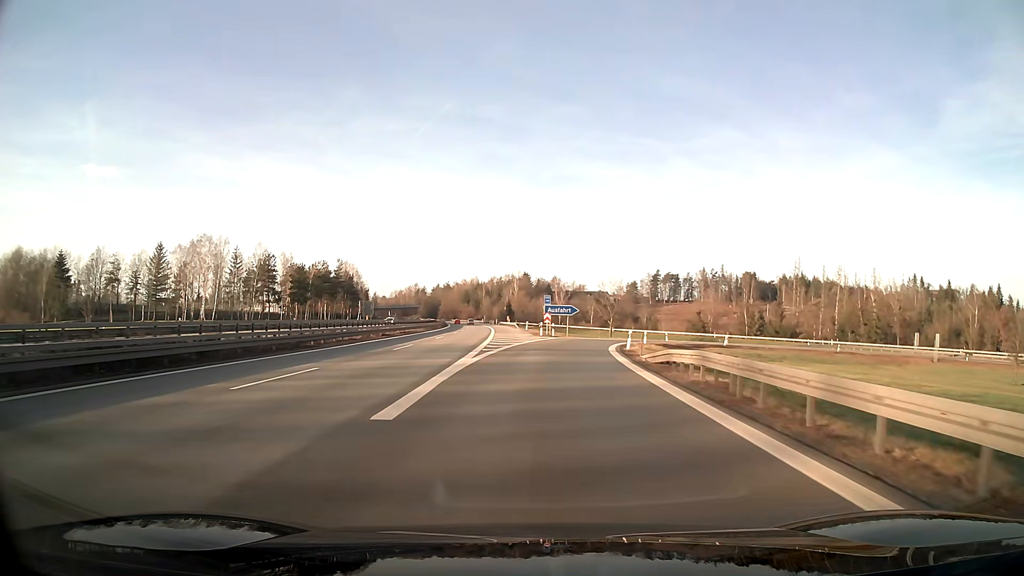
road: motorway_link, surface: asphalt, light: Day
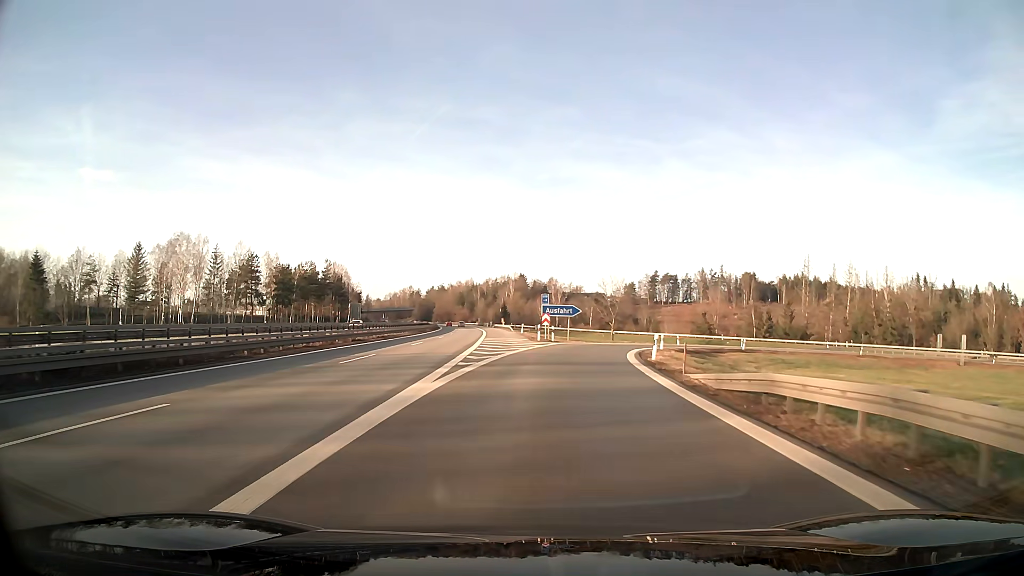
(0.0, +8.4) m; +1°
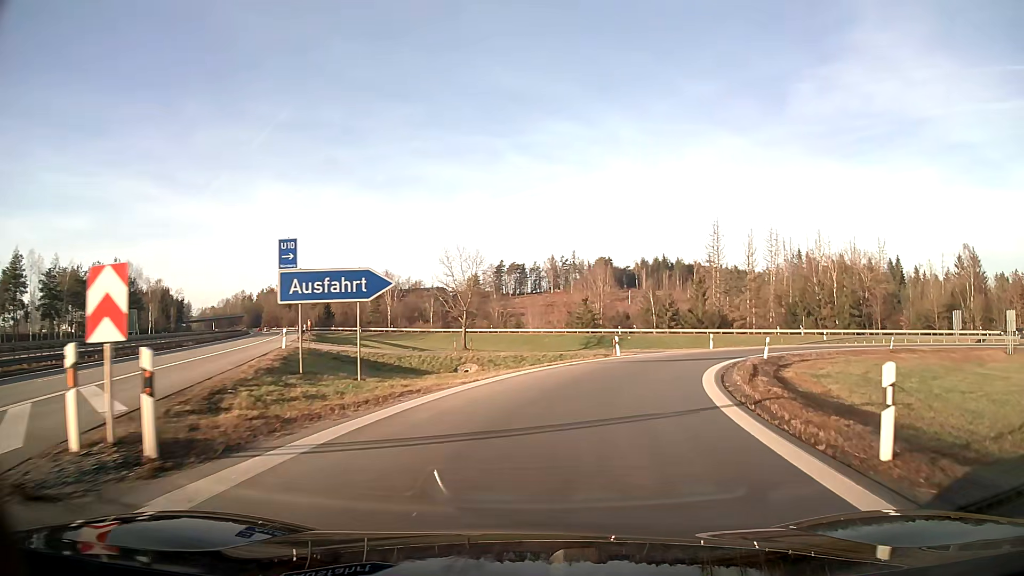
(+3.7, +38.8) m; +15°
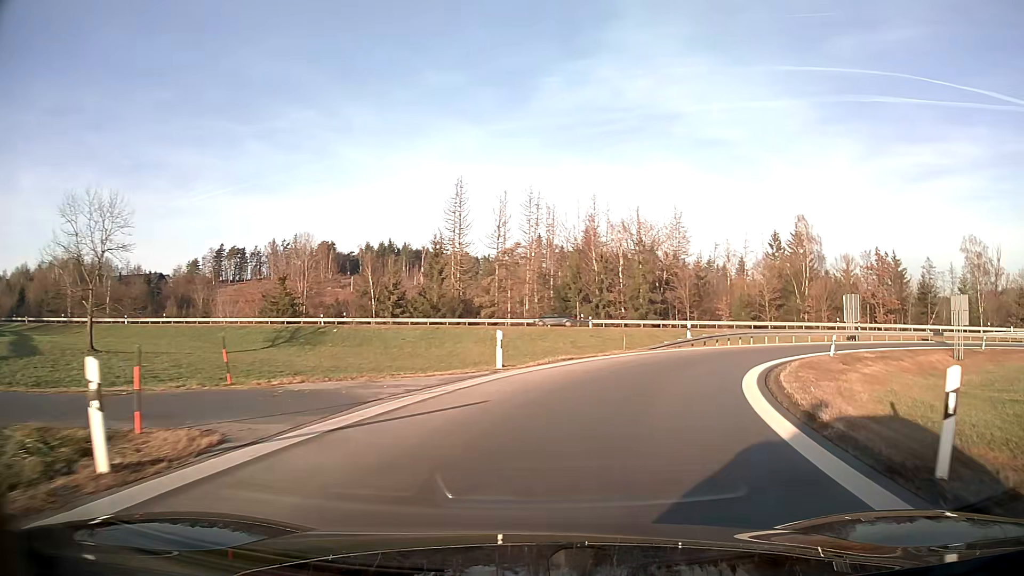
(+5.3, +27.7) m; +24°
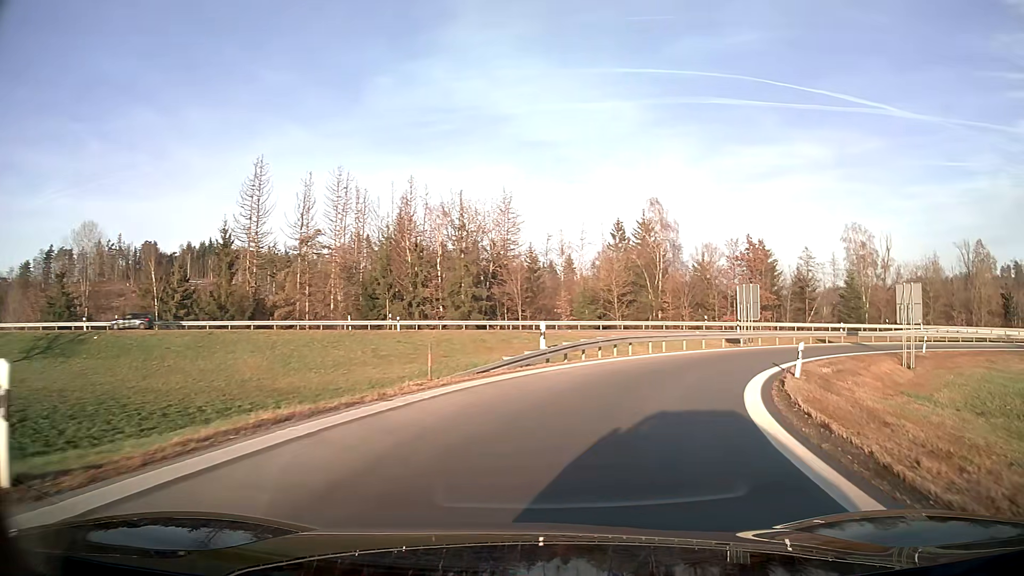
(+1.7, +13.1) m; +15°
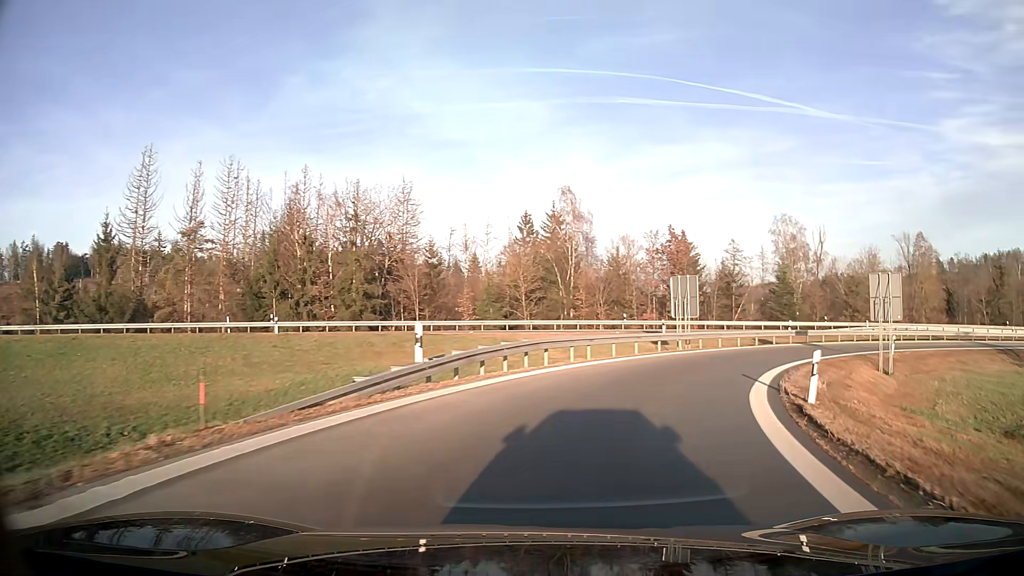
(+0.5, +6.6) m; +8°
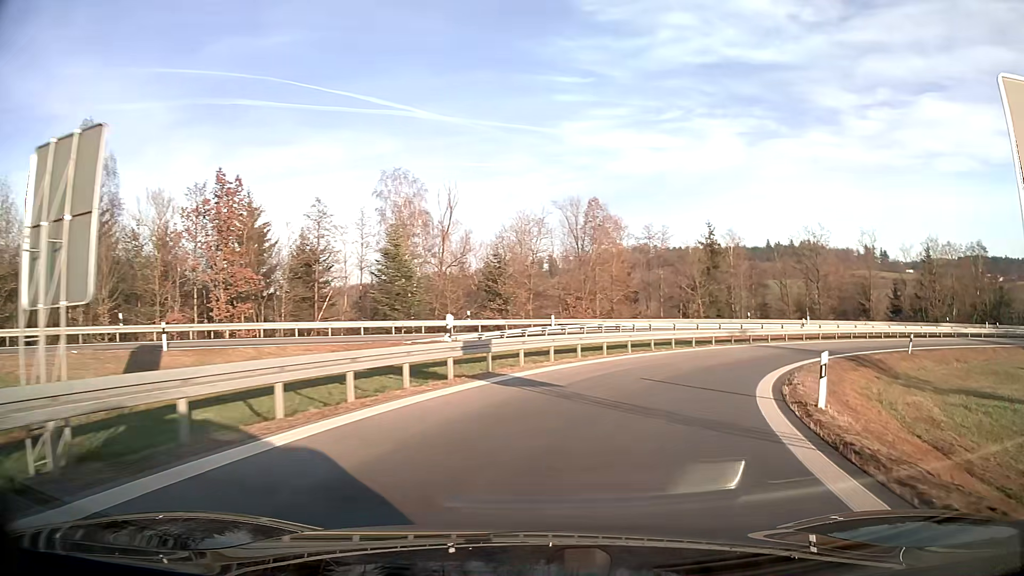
(+7.7, +25.1) m; +35°
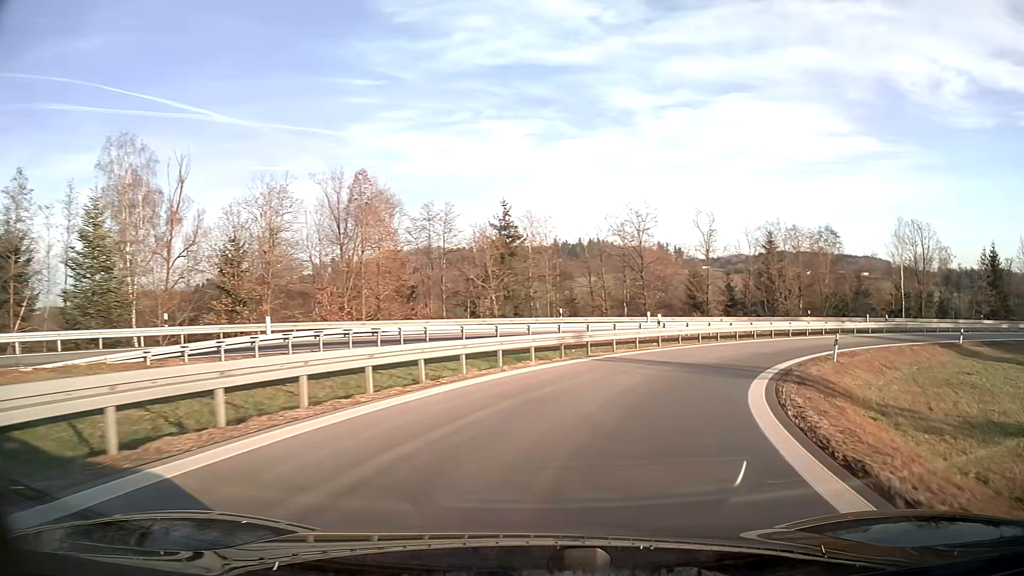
(+2.2, +13.5) m; +18°
